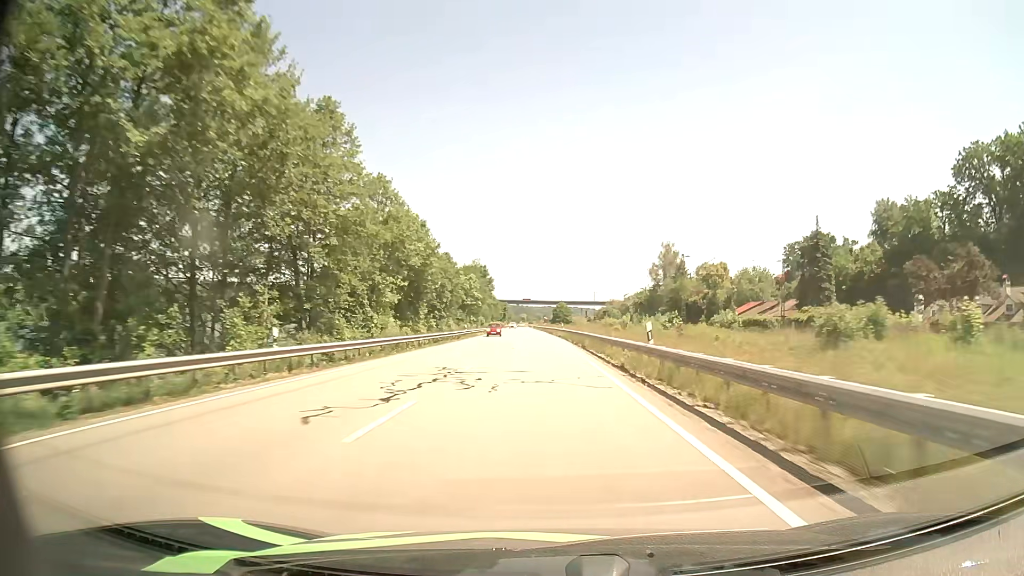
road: primary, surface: asphalt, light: Day
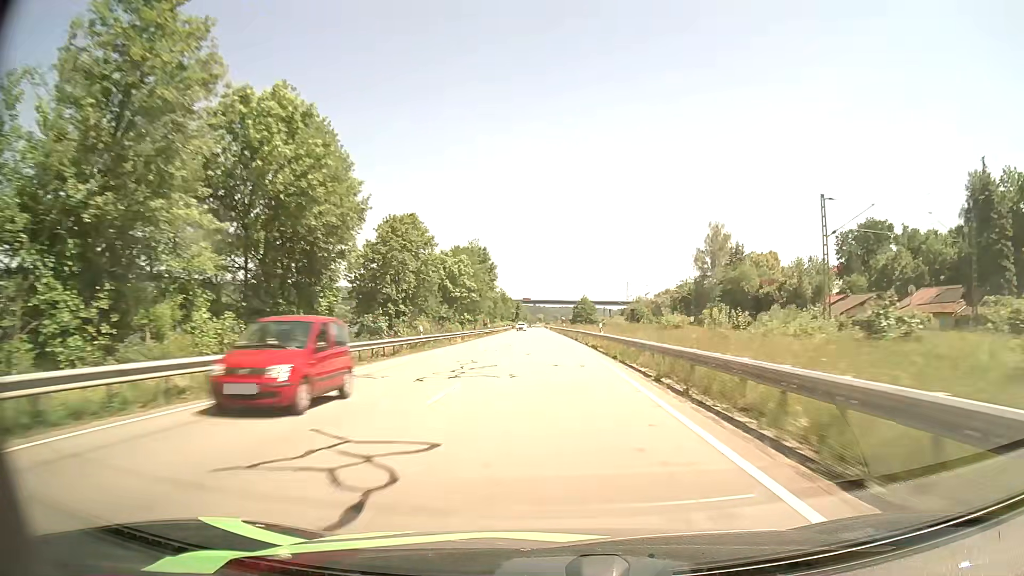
(-0.5, +32.0) m; -1°
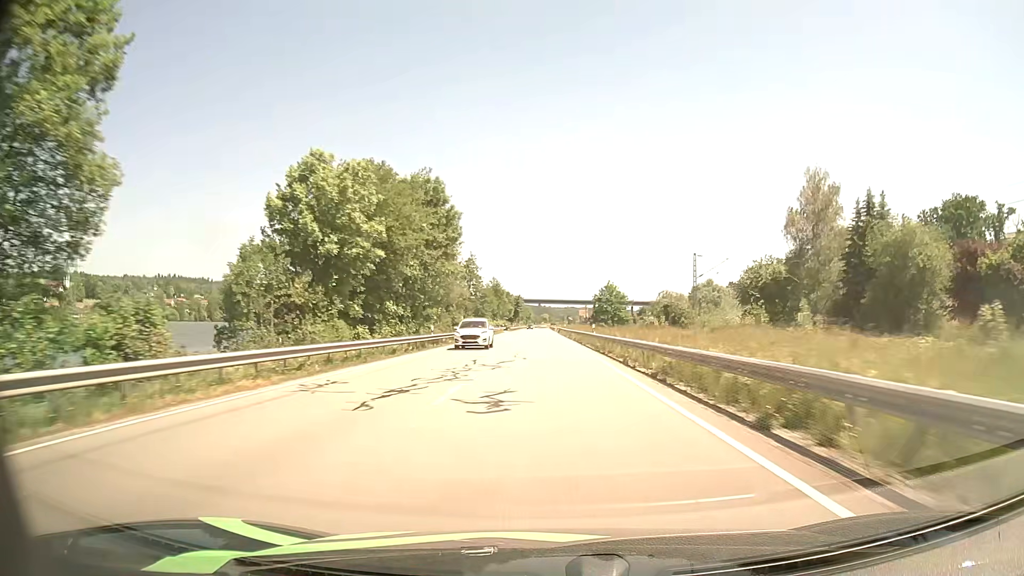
(-0.5, +47.9) m; -1°
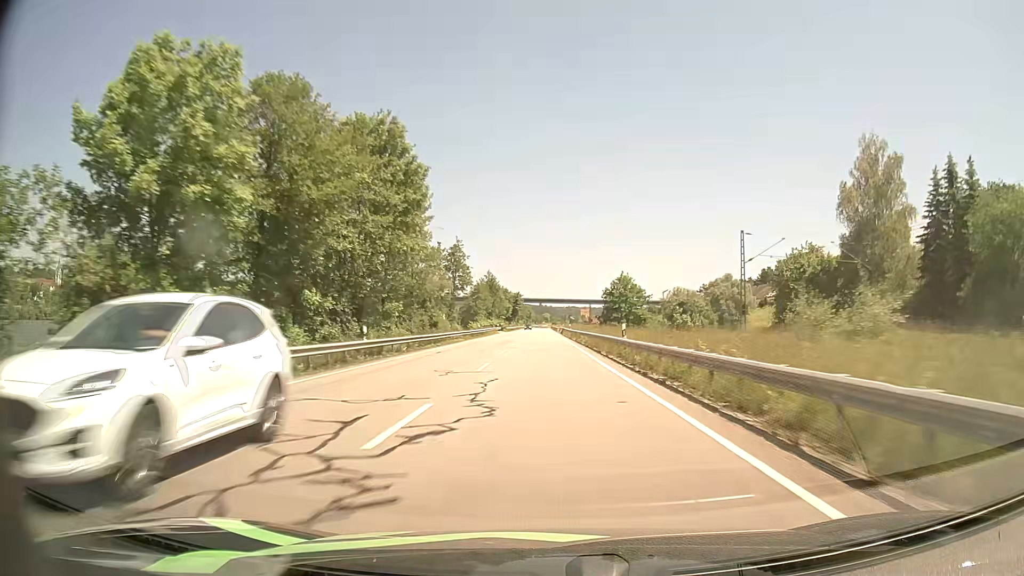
(0.0, +15.9) m; 0°
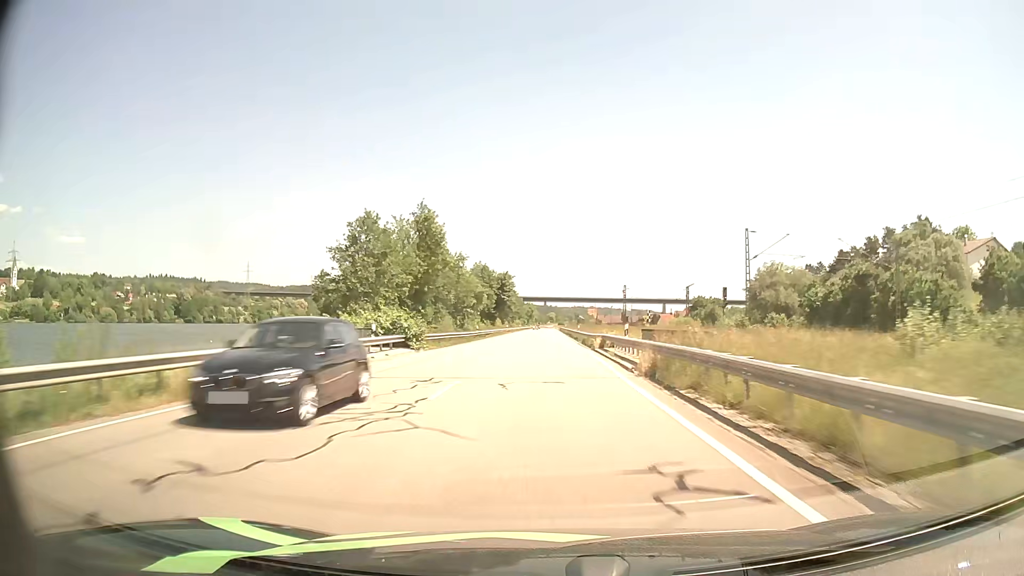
(-0.5, +78.9) m; -1°
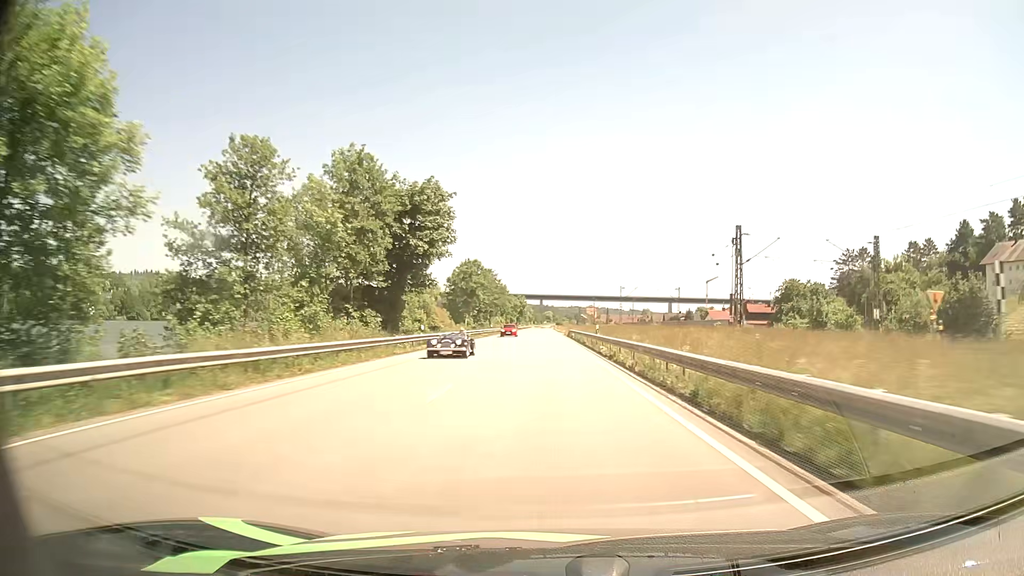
(+0.2, +76.6) m; 0°
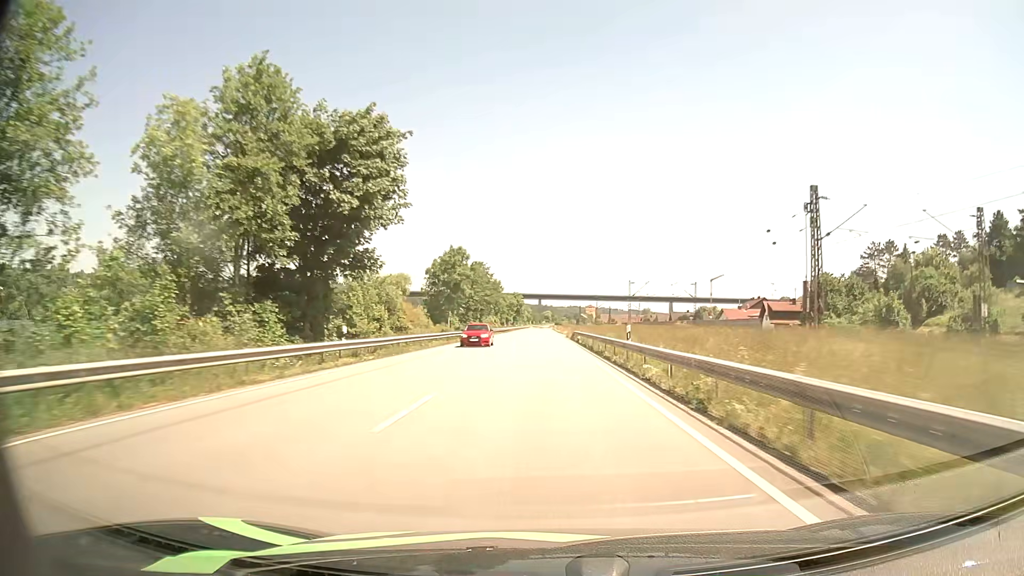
(0.0, +15.1) m; 0°
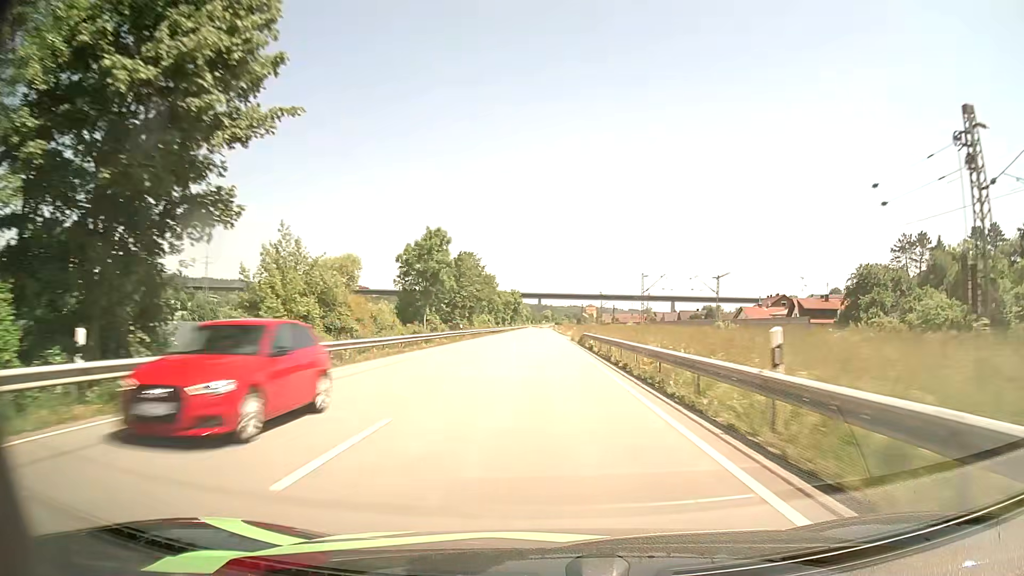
(0.0, +15.1) m; 0°
(0, +10) (0, +20) (0, +30) (0, +40) (0, +50) (-1, +60) (-1, +70) (-1, +80) (-1, +90) (-1, +100) m
